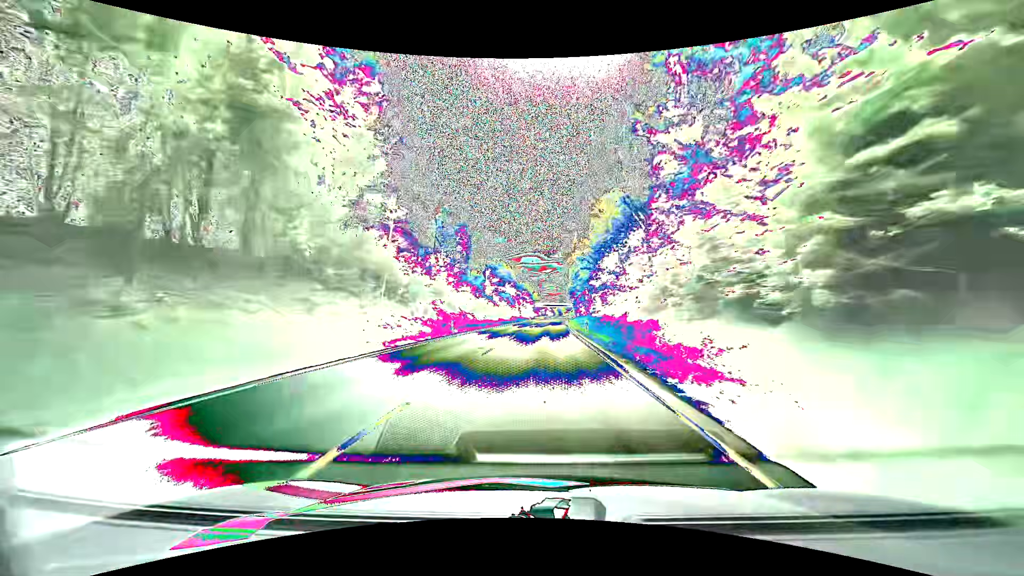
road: primary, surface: asphalt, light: Day
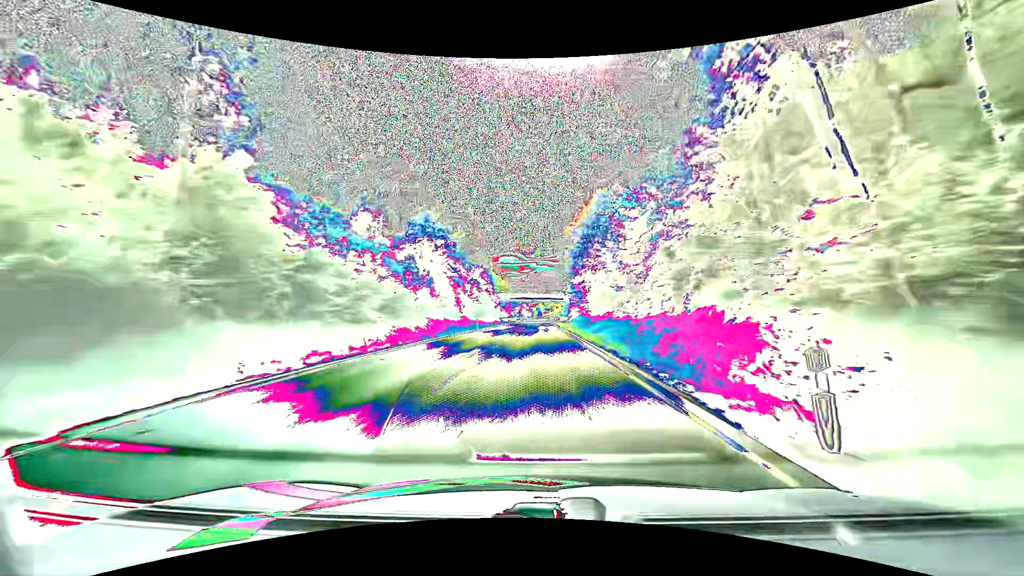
(+1.8, +81.7) m; +3°
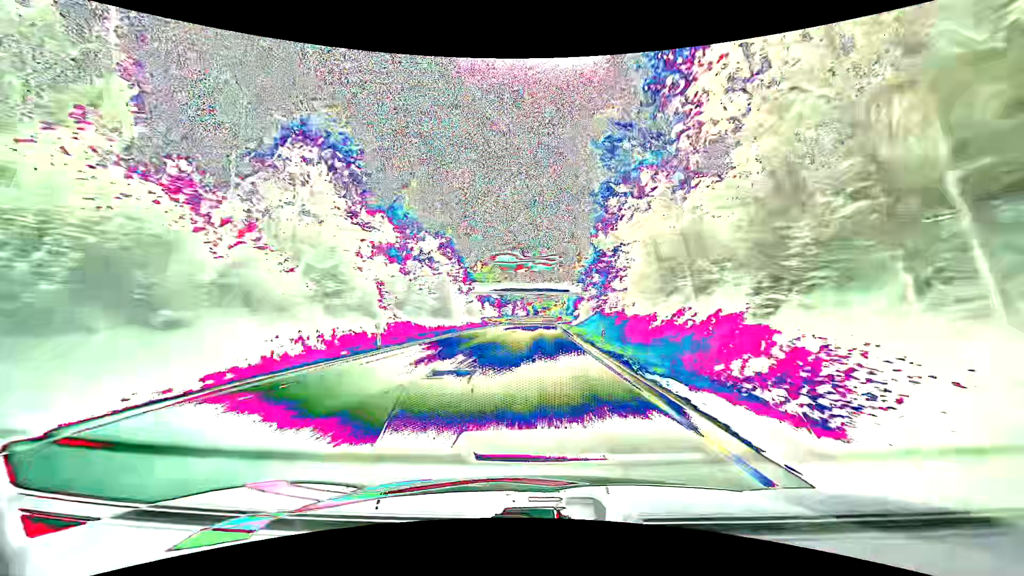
(0.0, +33.1) m; 0°
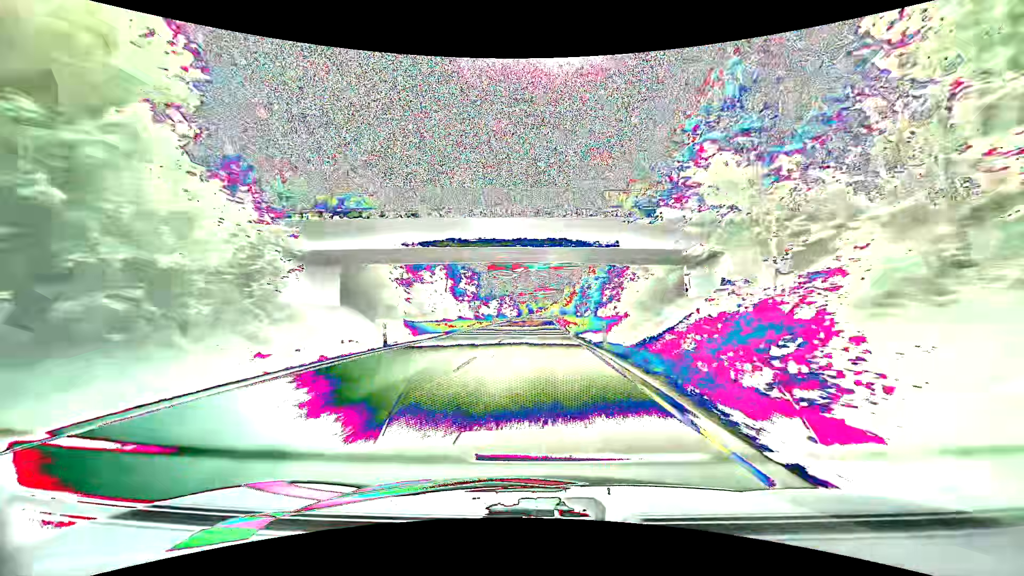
(+0.2, +50.0) m; 0°
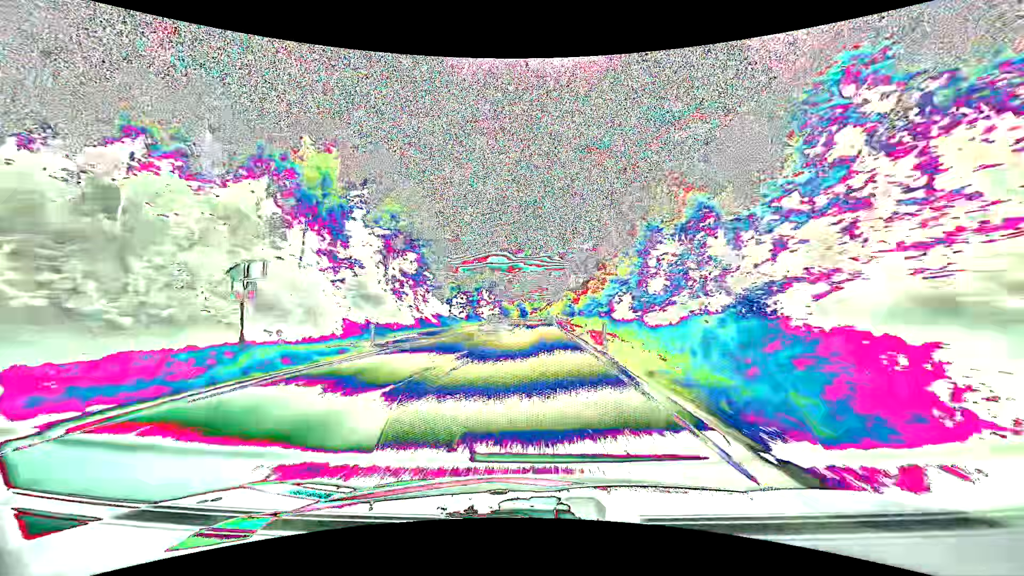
(+0.3, +50.5) m; +1°
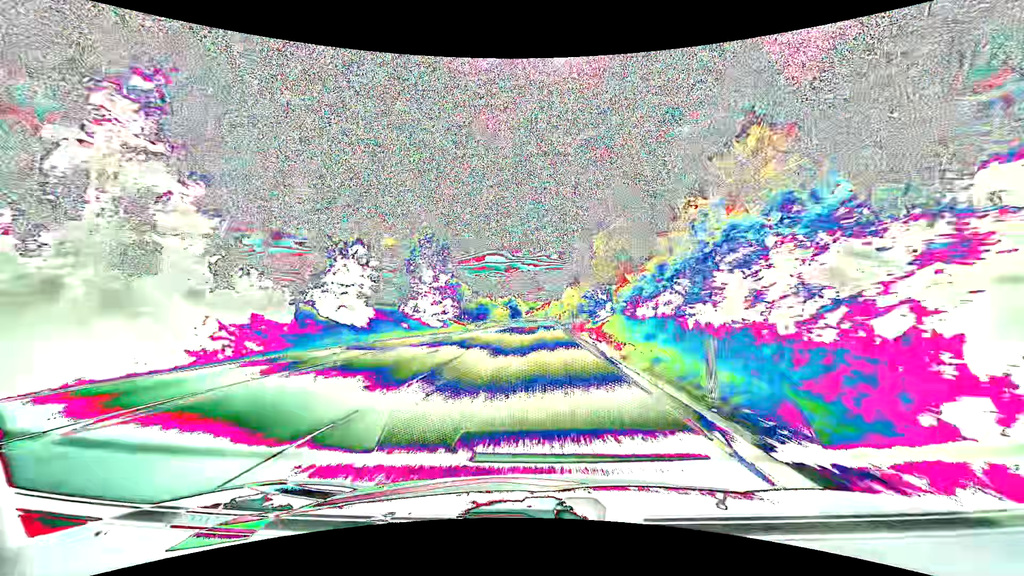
(0.0, +51.0) m; +1°
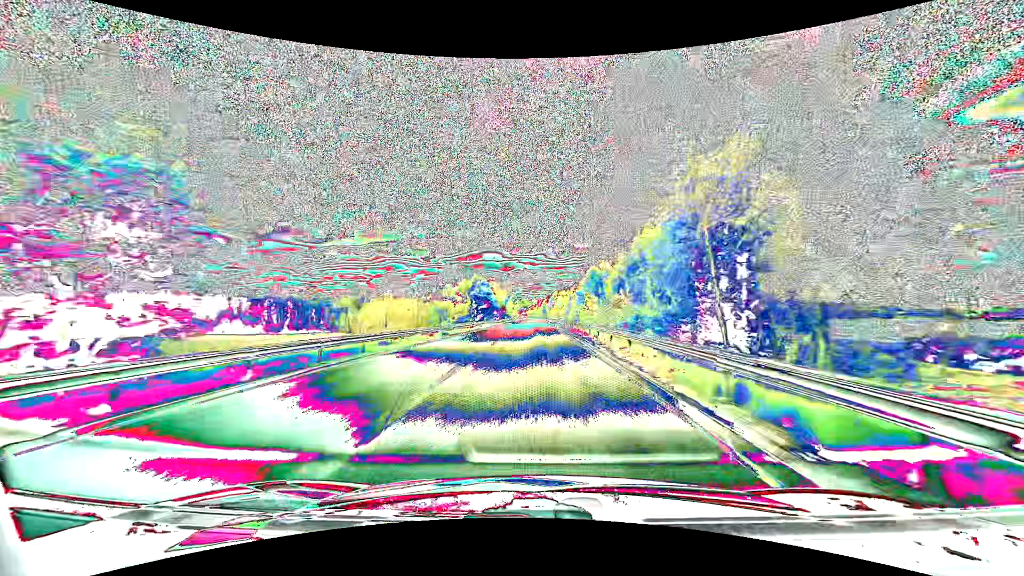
(-0.1, +86.0) m; 0°
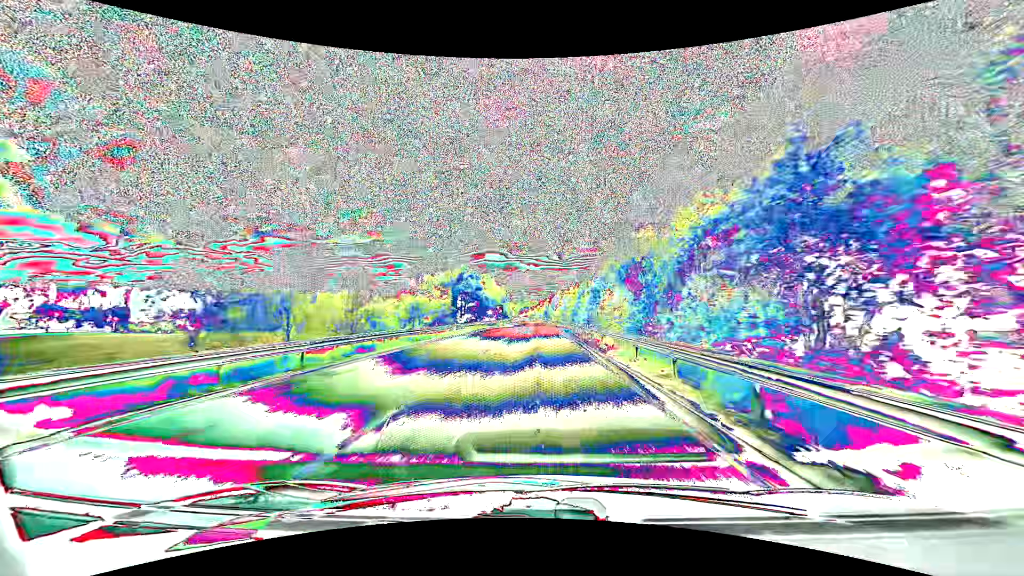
(0.0, +17.3) m; 0°
(0, +10) (0, +20) (0, +30) (0, +40) (0, +50) (0, +60) (0, +70) (0, +80) (0, +90) (0, +100) m
